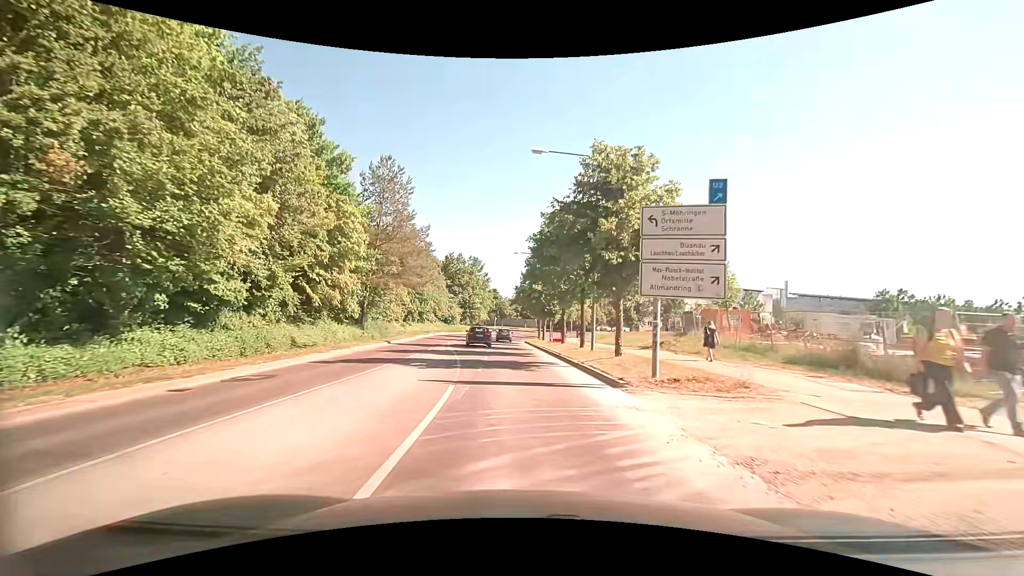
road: tertiary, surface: asphalt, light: Day
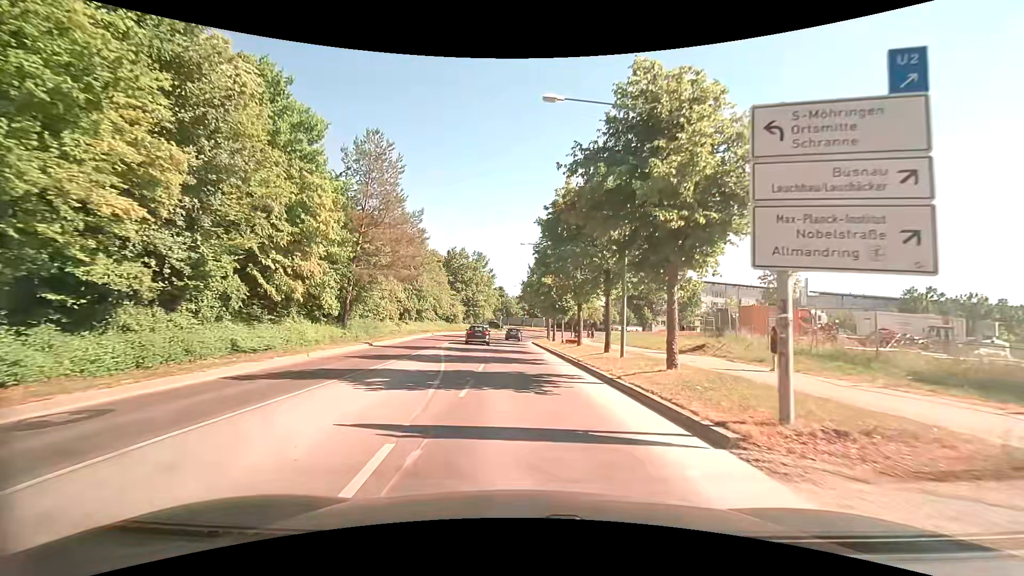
(-0.1, +5.9) m; -1°
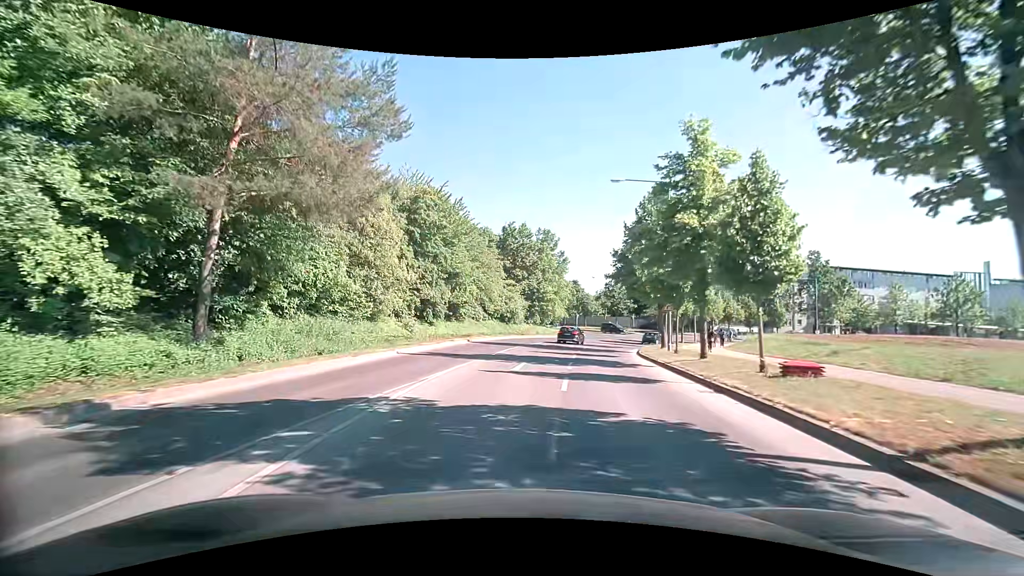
(-1.2, +22.7) m; -8°
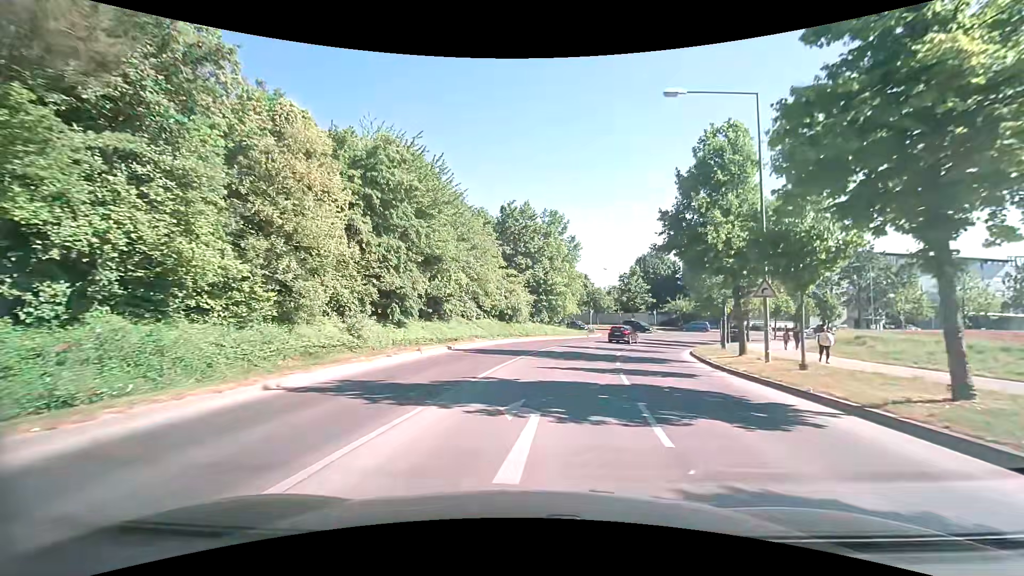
(-0.1, +11.1) m; 0°
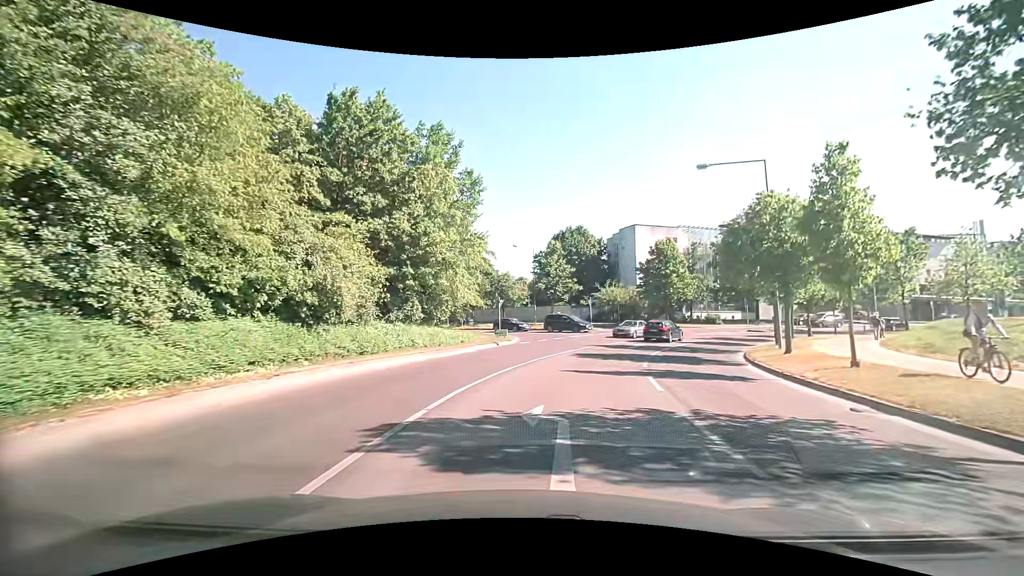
(+2.1, +25.3) m; +12°
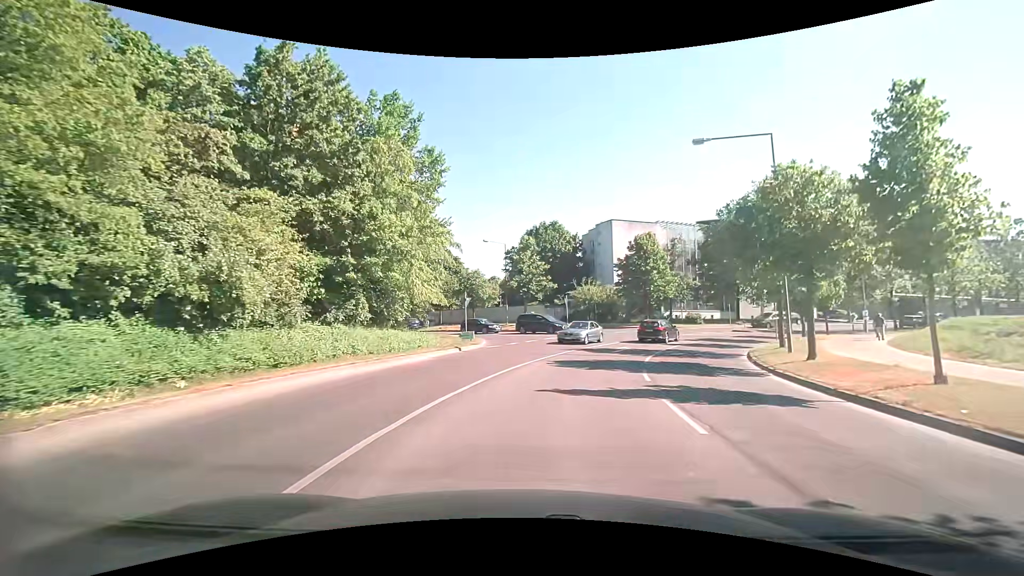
(+0.1, +4.3) m; +3°
